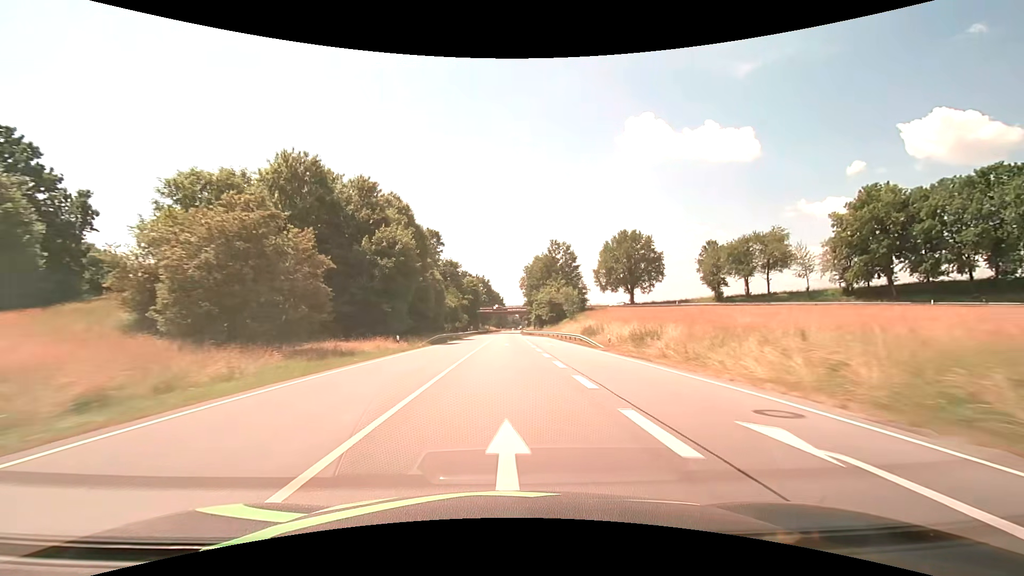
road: primary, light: Day
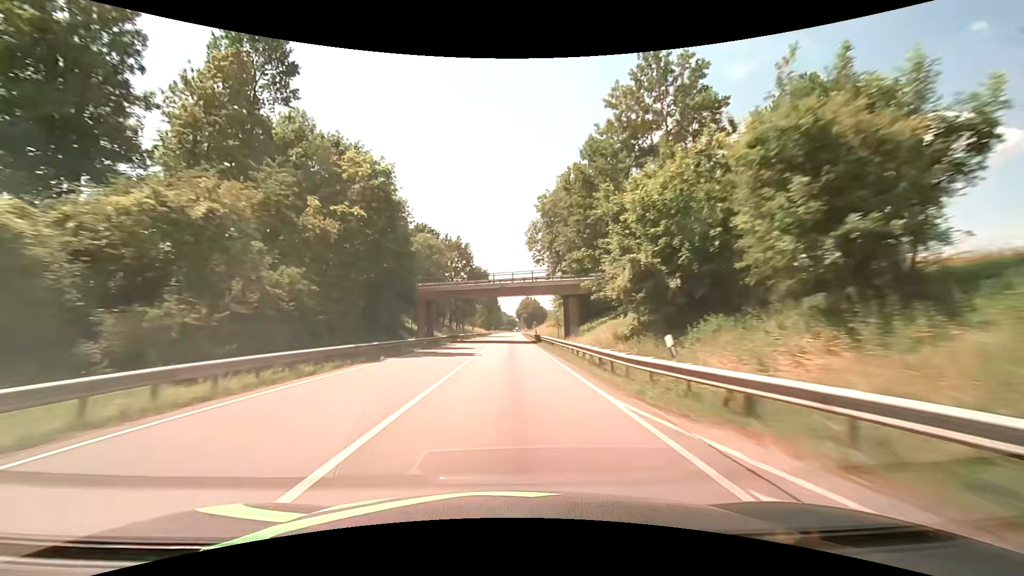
(+0.1, +79.2) m; +1°
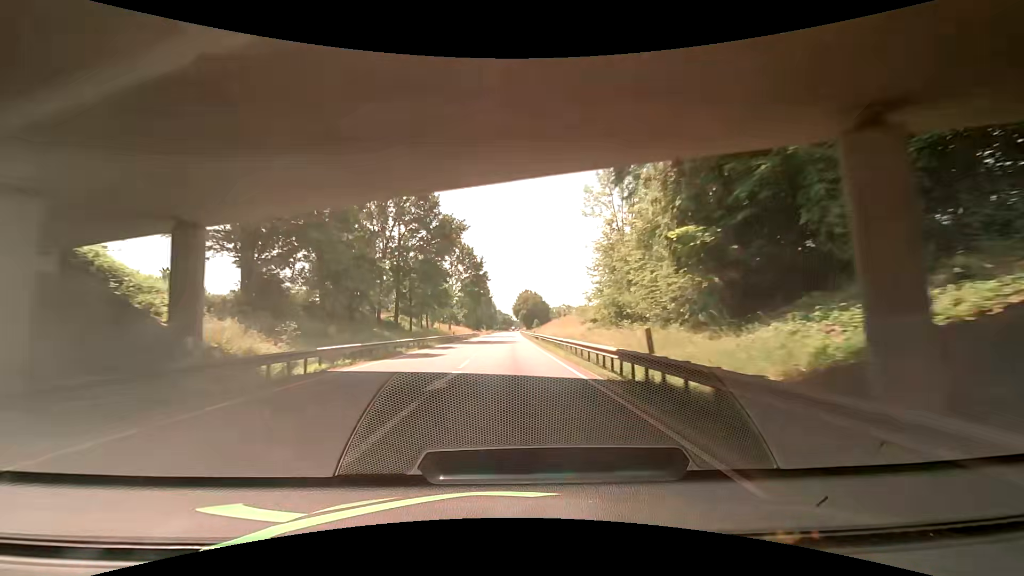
(+0.3, +47.5) m; +1°
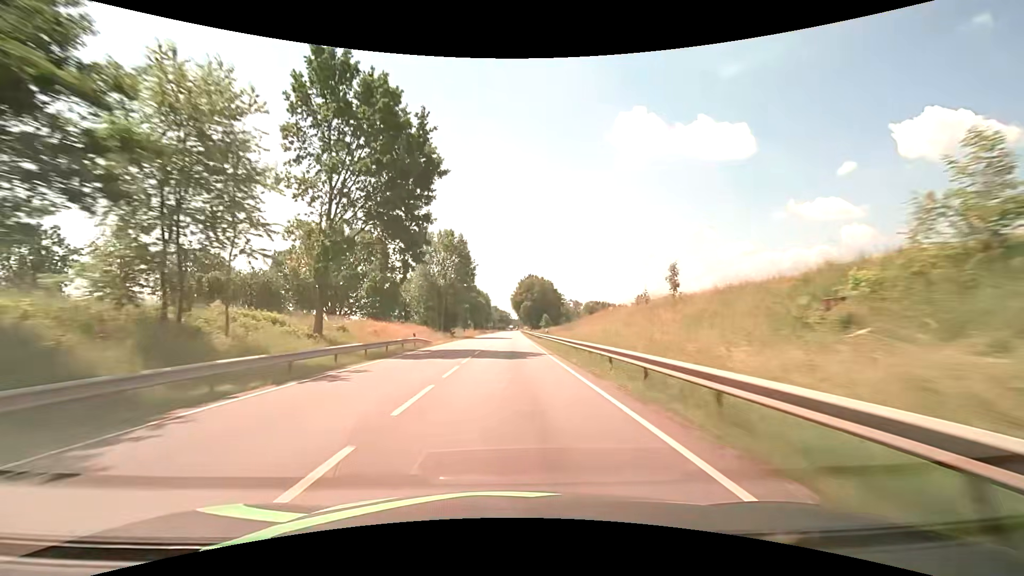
(+0.6, +63.4) m; 0°
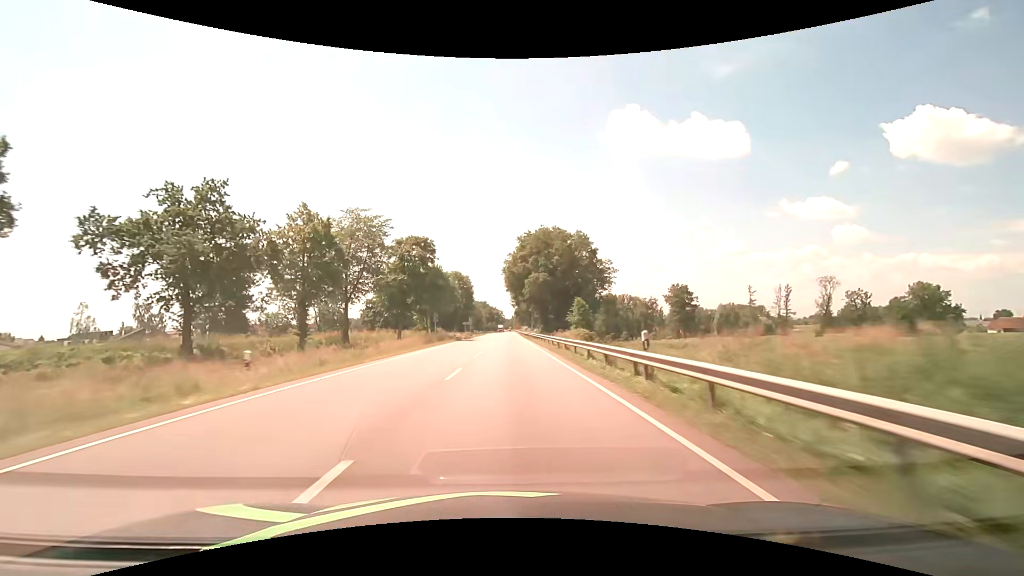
(+0.7, +79.3) m; +1°
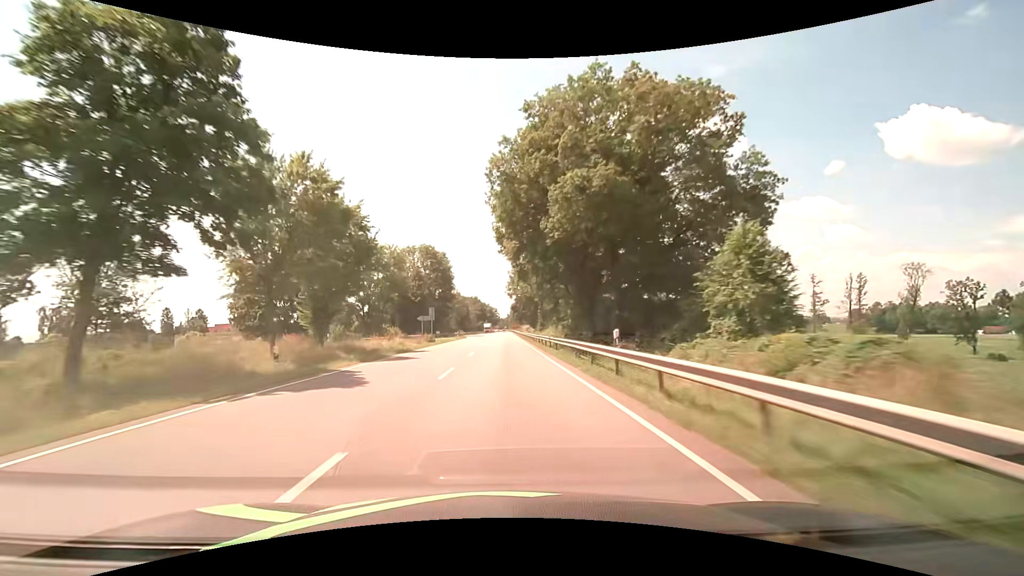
(+0.3, +47.5) m; +1°
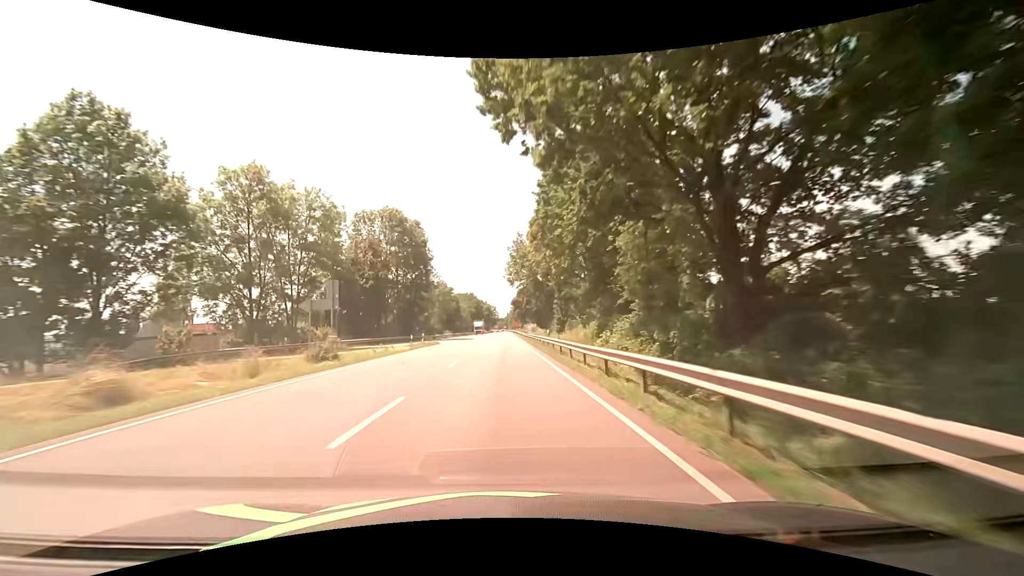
(+0.1, +31.7) m; 0°
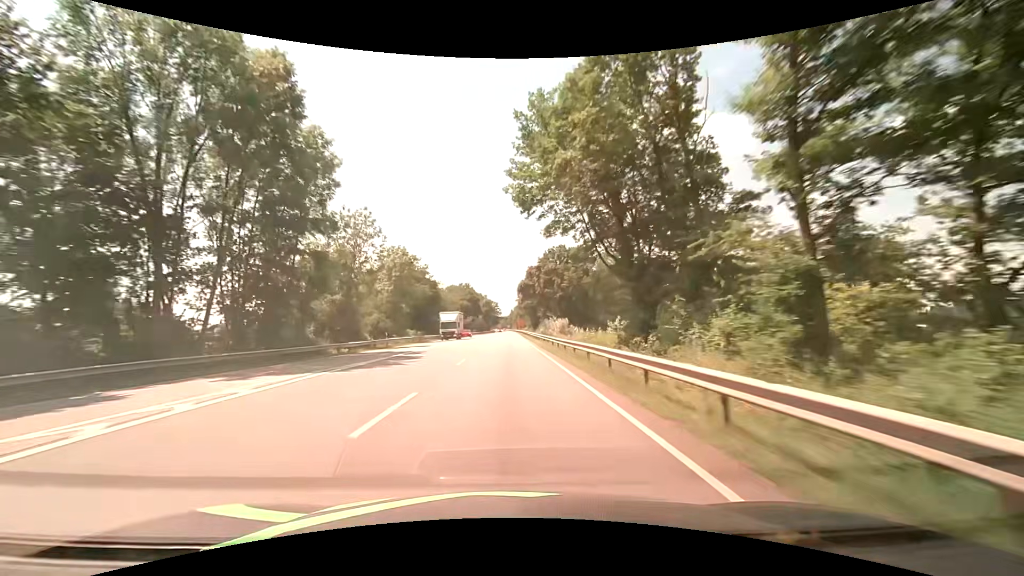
(-0.1, +47.6) m; 0°
(0, +10) (0, +20) (0, +30) (0, +40) (0, +50) (0, +60) (0, +70) (0, +80) (0, +90) (0, +100) m
